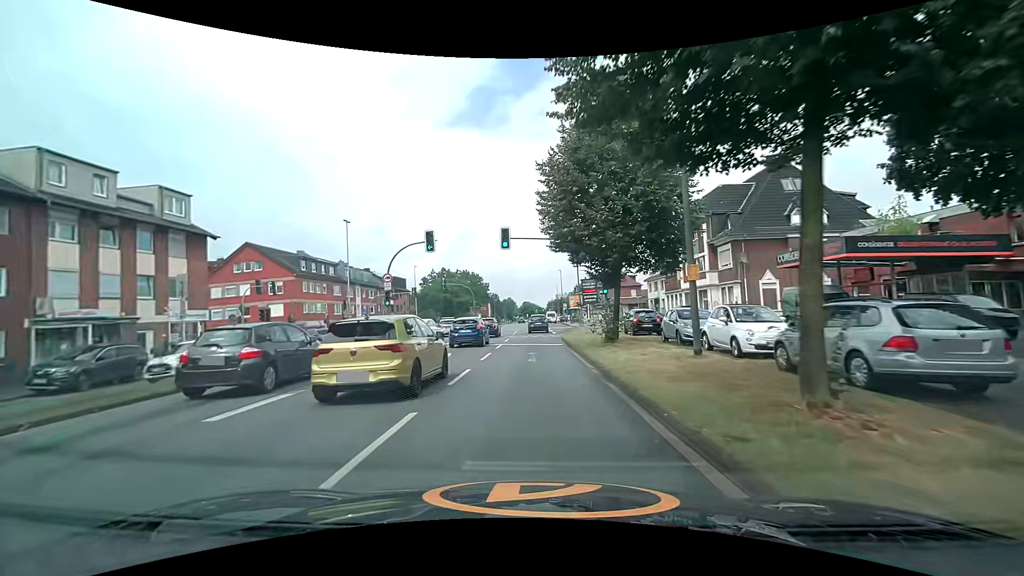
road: primary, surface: asphalt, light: Day
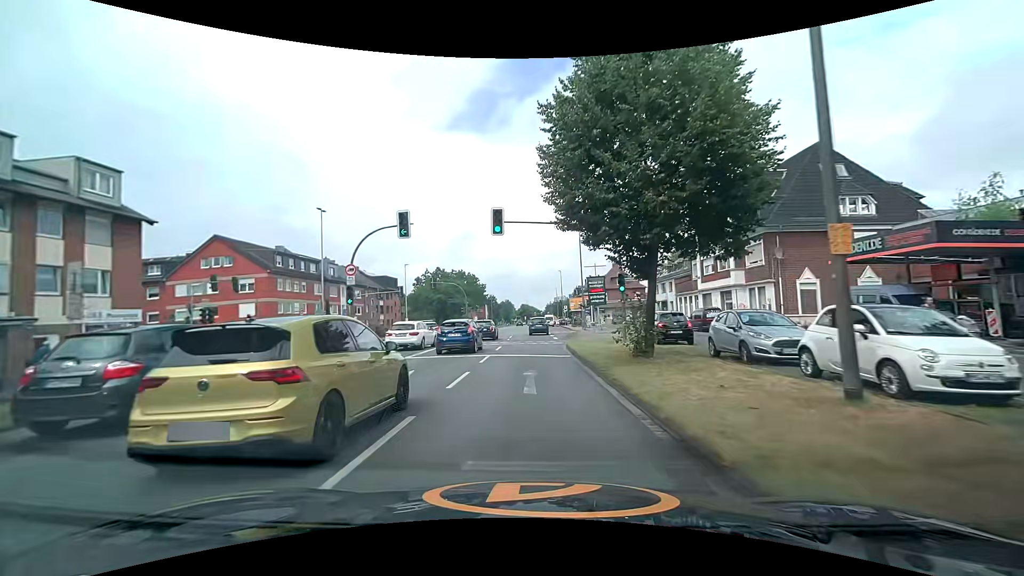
(0.0, +6.1) m; 0°
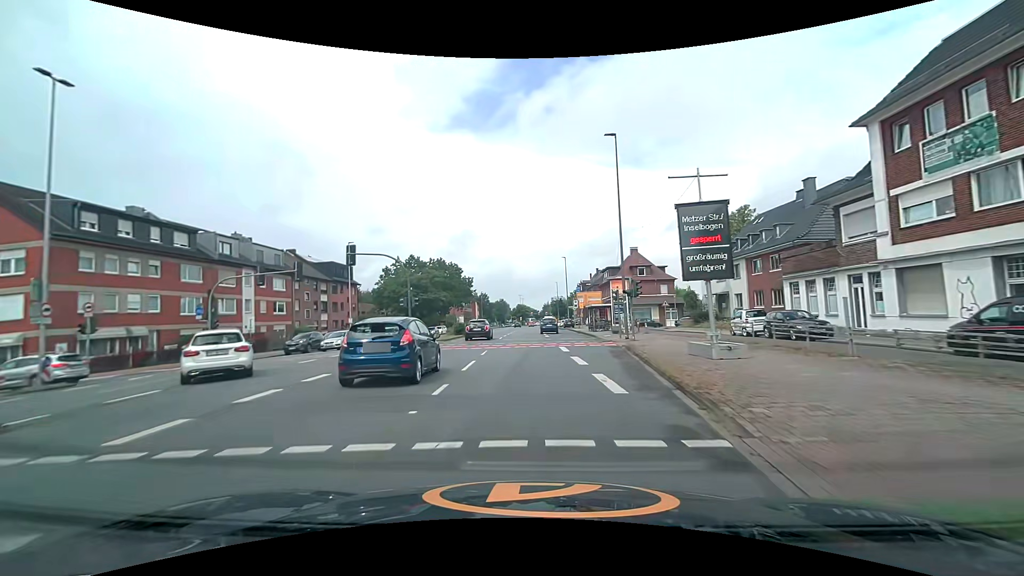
(+0.1, +25.7) m; 0°
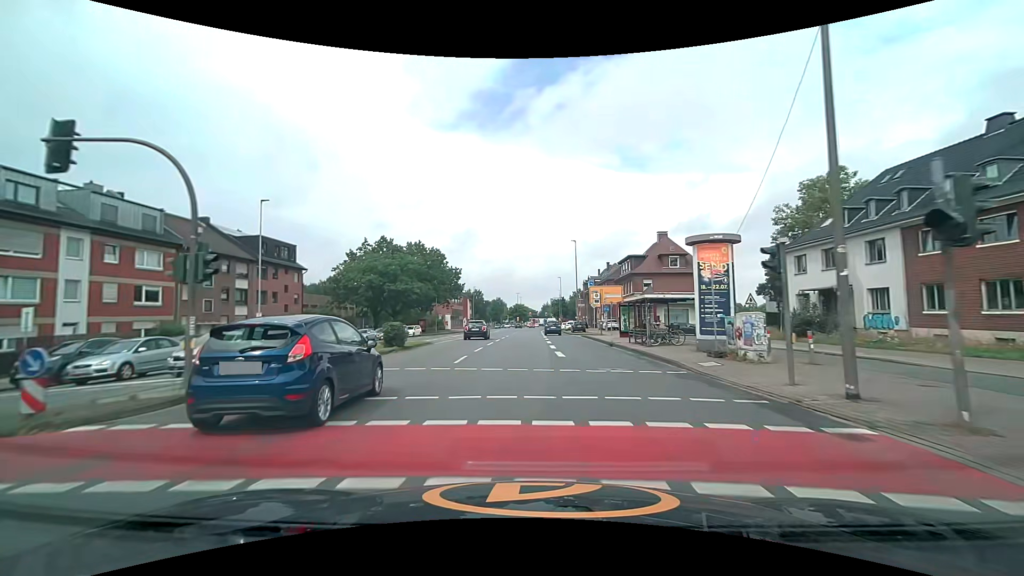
(+0.2, +20.3) m; 0°
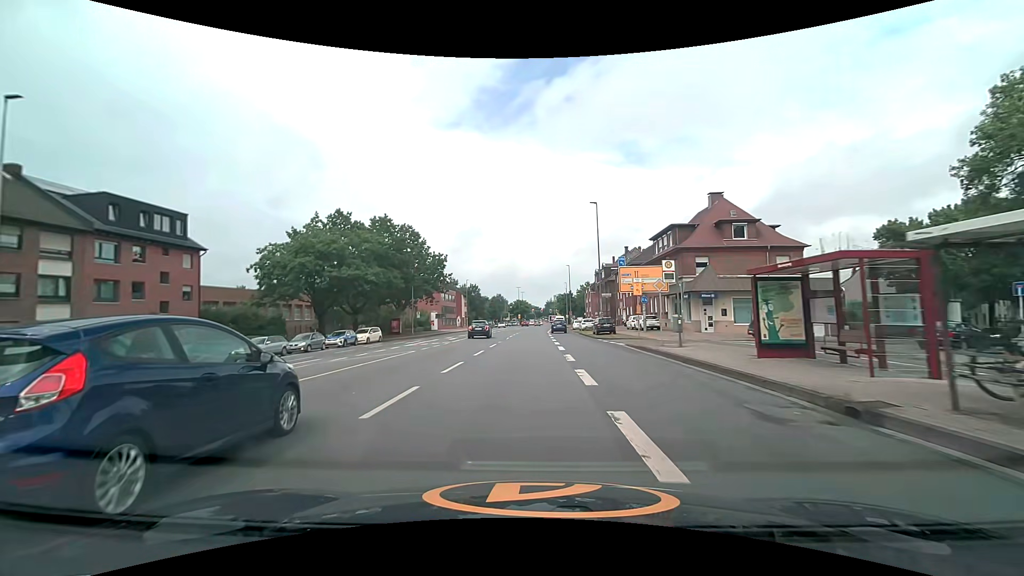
(+0.2, +20.8) m; 0°
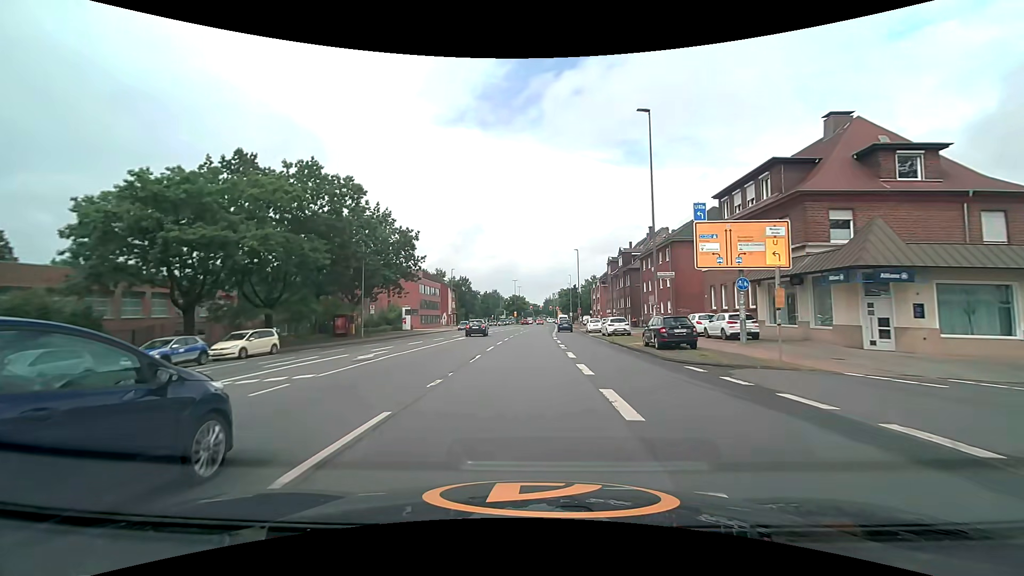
(0.0, +21.2) m; 0°
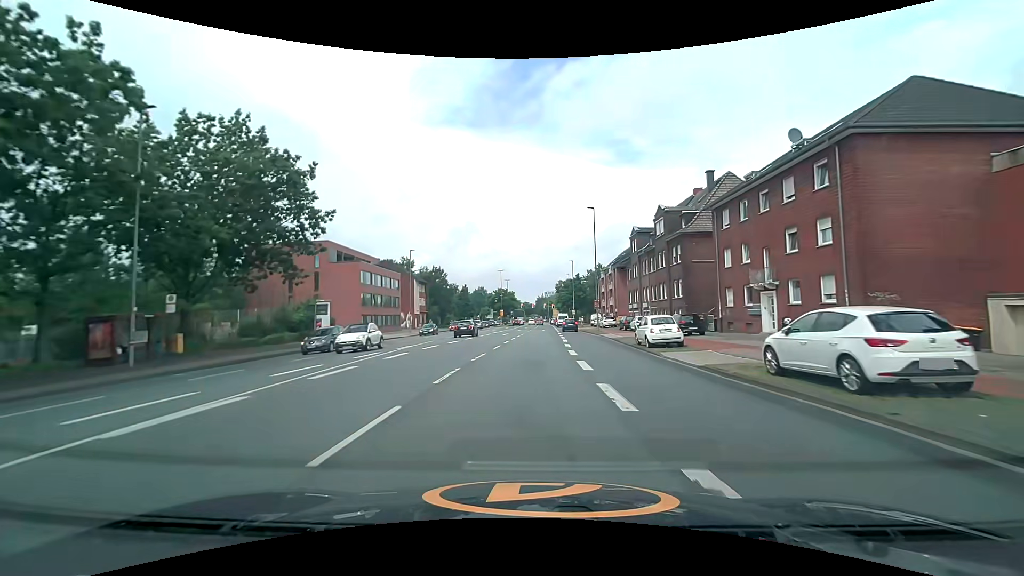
(+0.3, +29.4) m; +1°
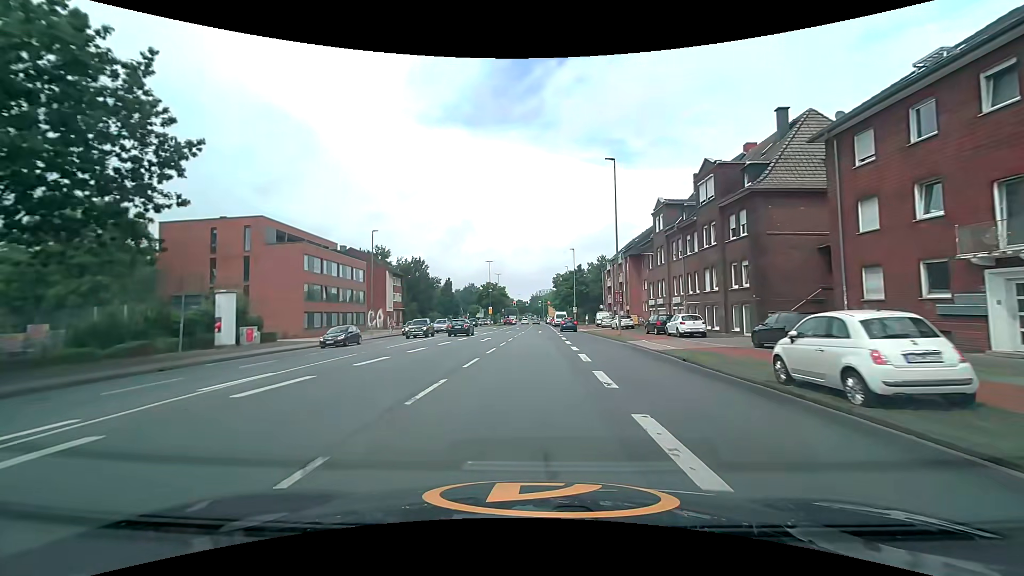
(+0.1, +15.2) m; +1°
(0, +10) (0, +20) (0, +30) (0, +40) (0, +50) (0, +60) (+1, +70) (+1, +80) (+1, +90) (+1, +100) m
